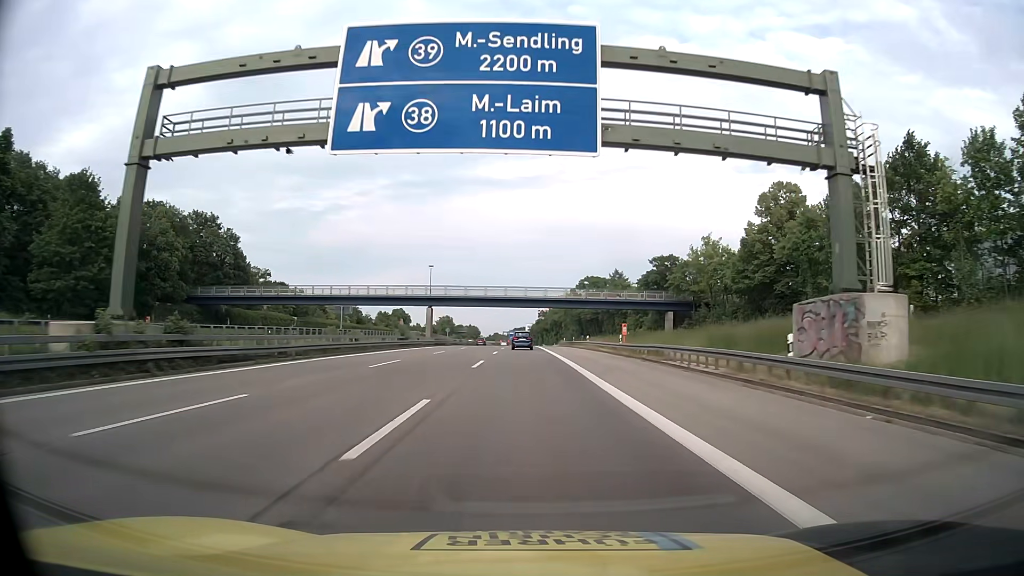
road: motorway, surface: asphalt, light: Day
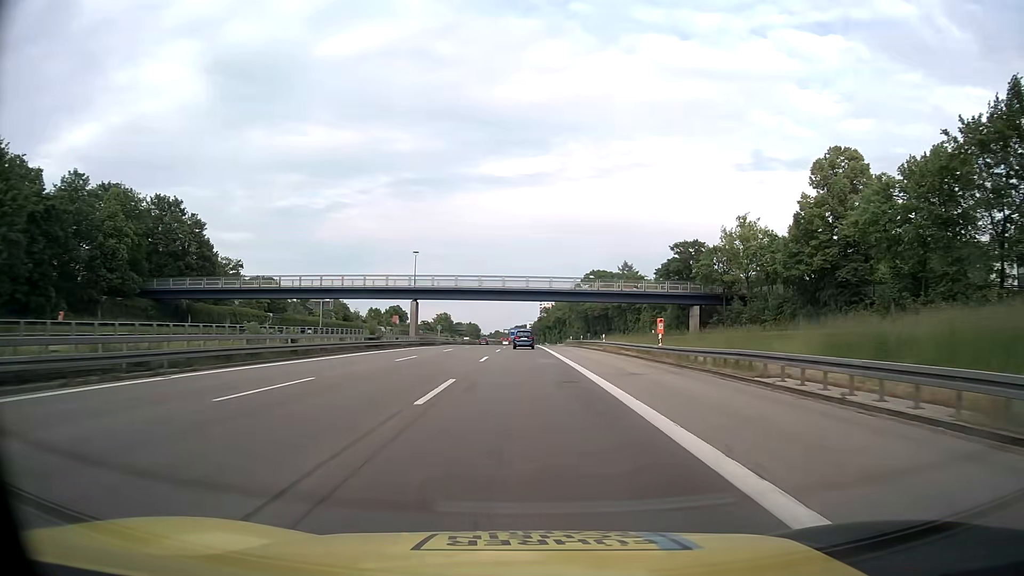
(0.0, +13.1) m; 0°
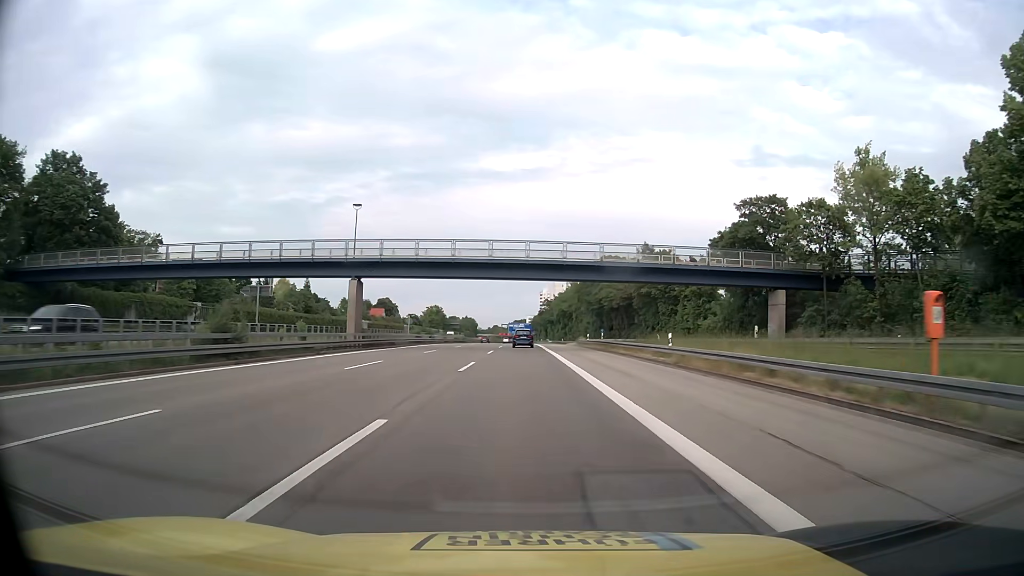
(-0.1, +26.4) m; 0°
(0, +10) (0, +20) (0, +30) (0, +40) (0, +50) (0, +60) (-1, +70) (-1, +80) (-1, +90) (-1, +100) m
